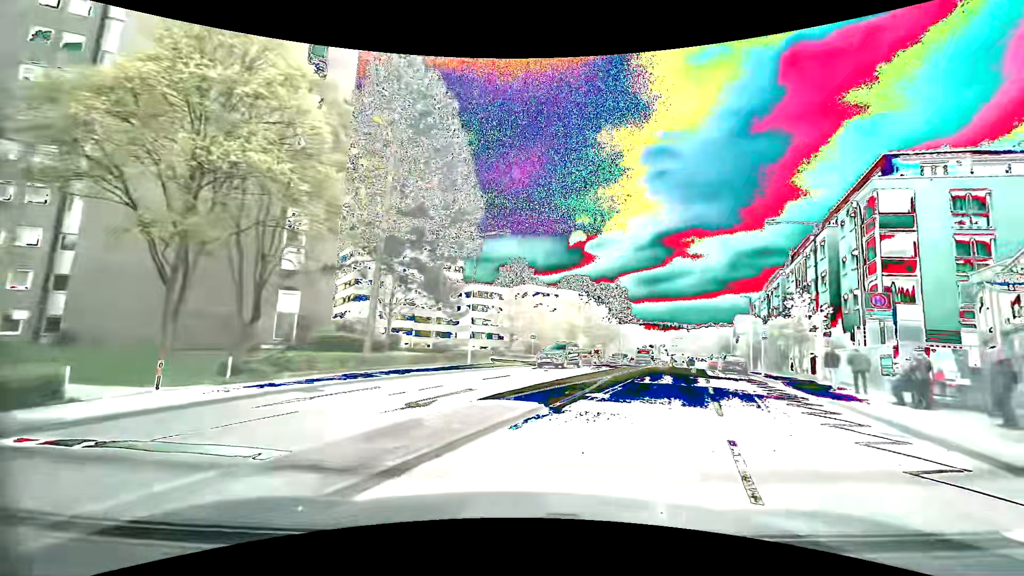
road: secondary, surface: asphalt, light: Day
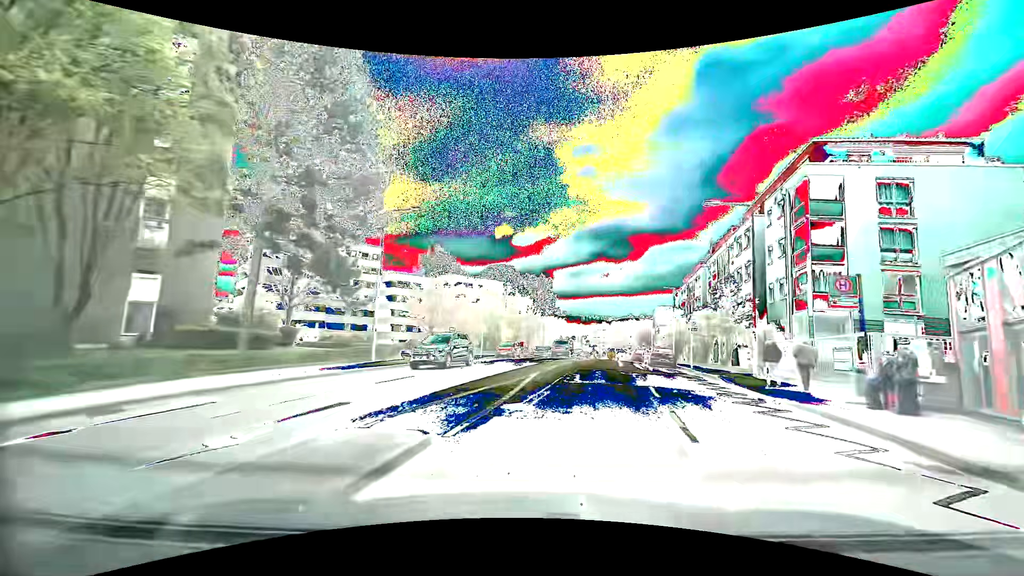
(+0.3, +3.9) m; +8°
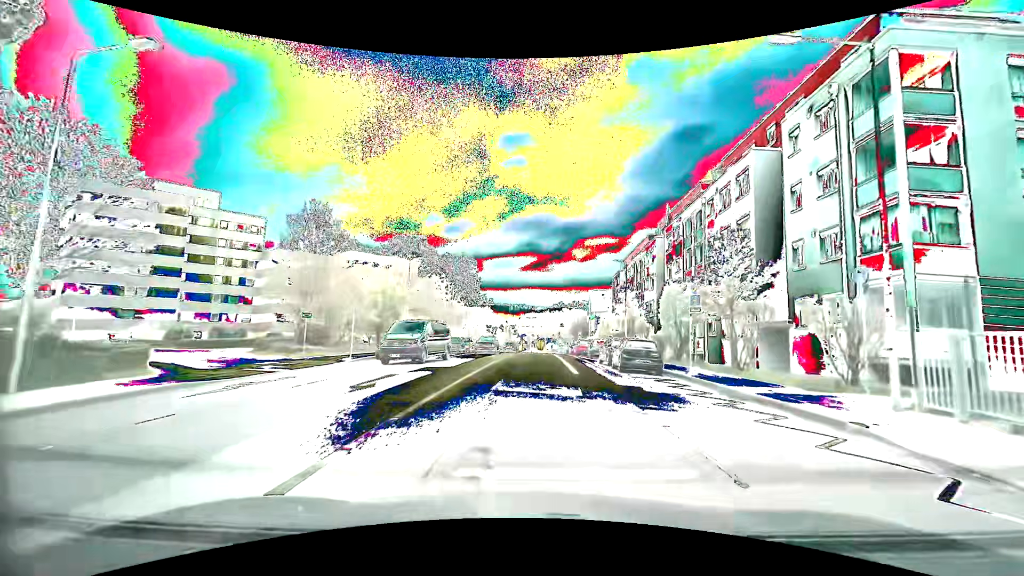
(+1.7, +14.8) m; +9°
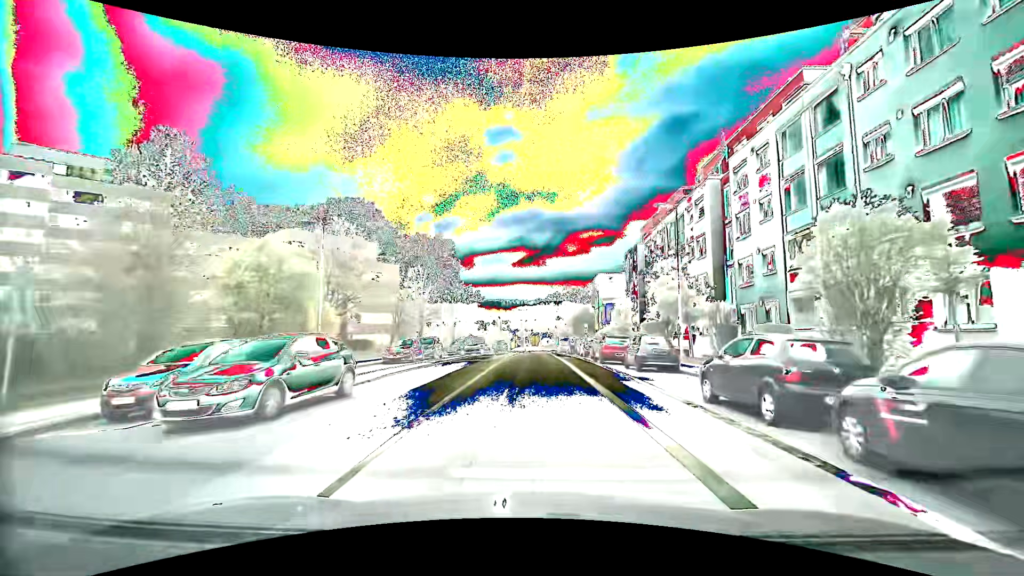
(0.0, +17.4) m; 0°
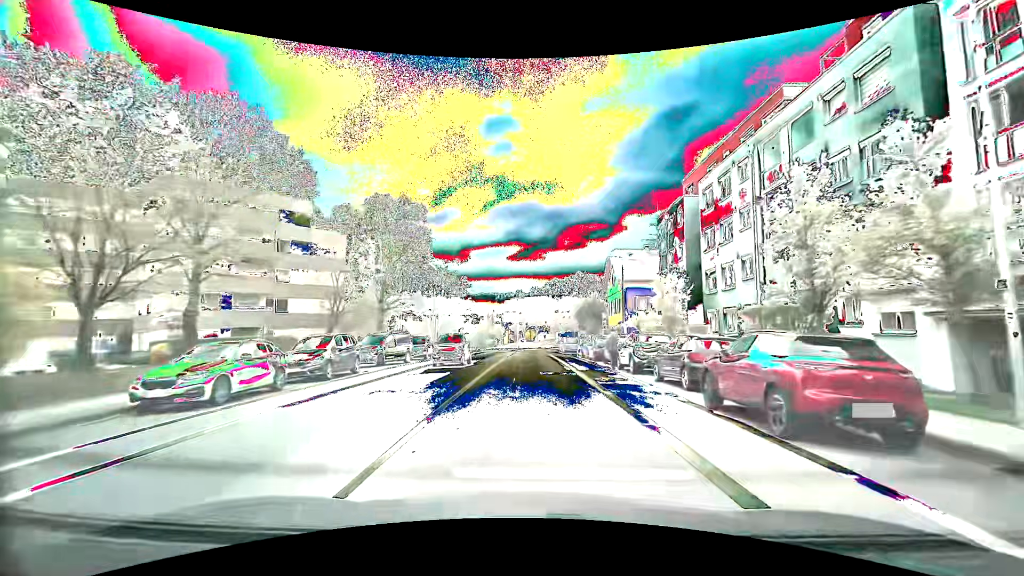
(+0.2, +18.2) m; 0°
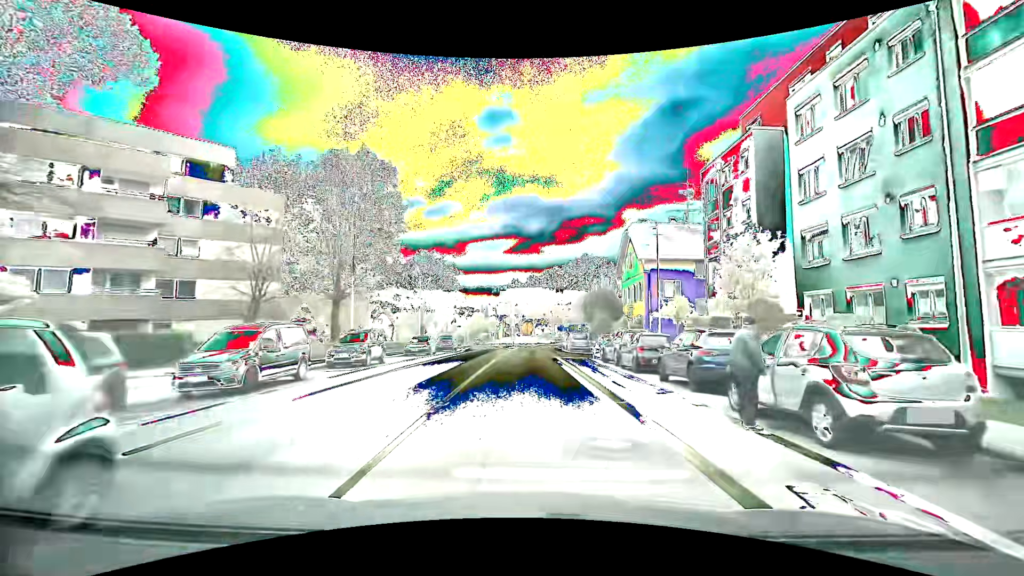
(+0.2, +12.0) m; +1°
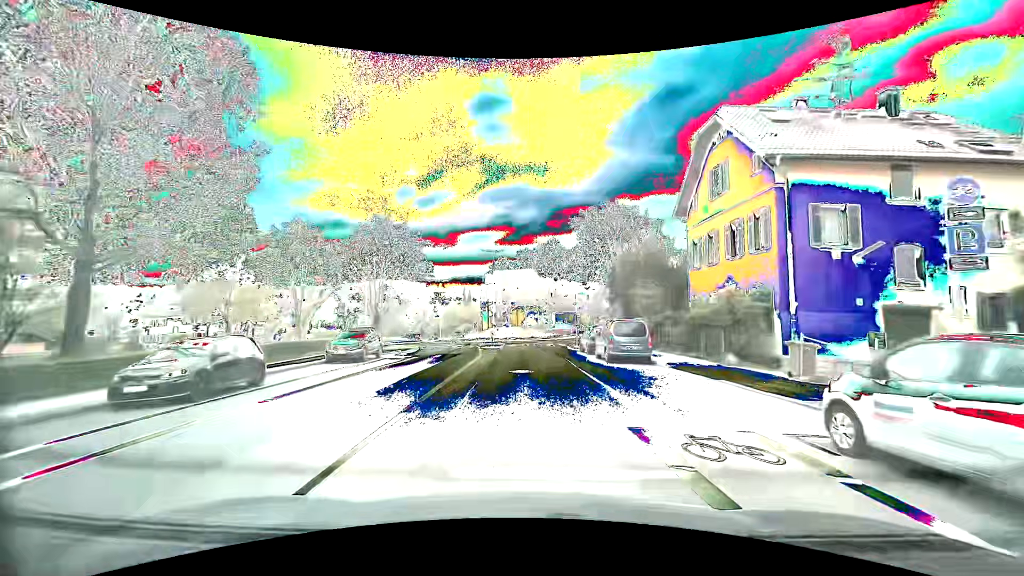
(+0.1, +24.1) m; +1°
(0, +10) (0, +20) (0, +30) (+1, +40) (+3, +50) (+7, +59) (+5, +69) (0, +77) (-5, +86) (-9, +95) m
